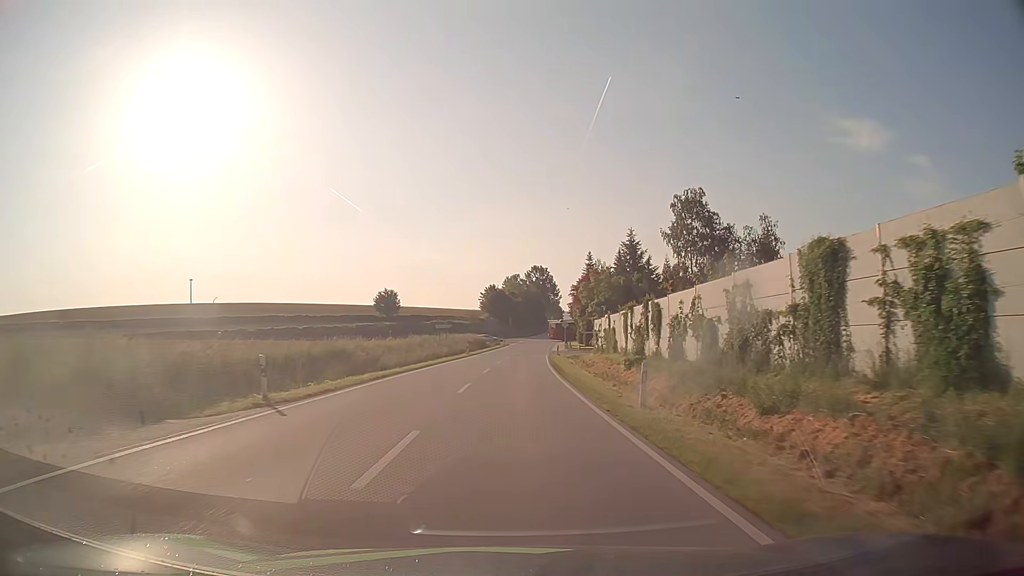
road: secondary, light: Day
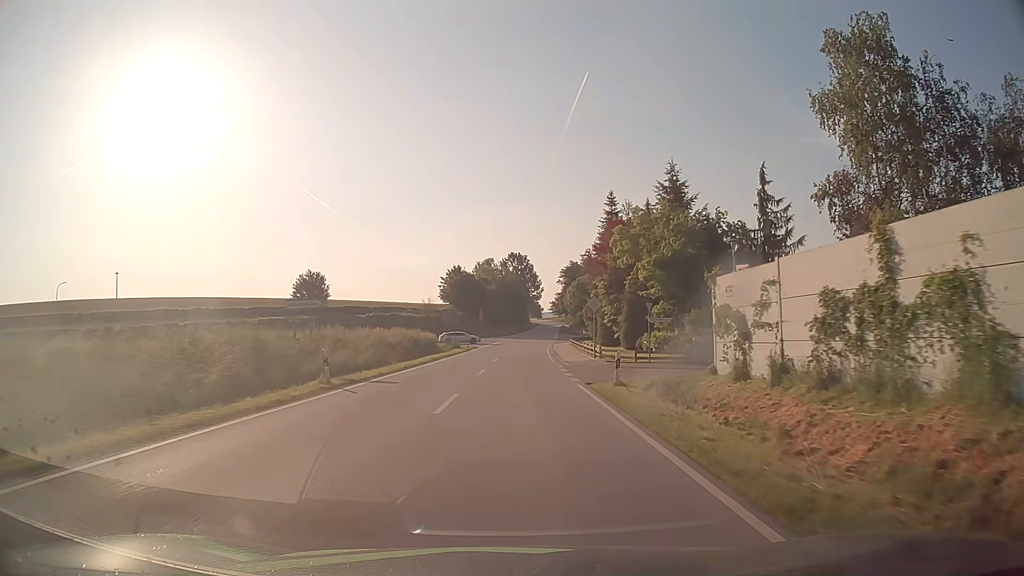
(+0.6, +41.8) m; +2°
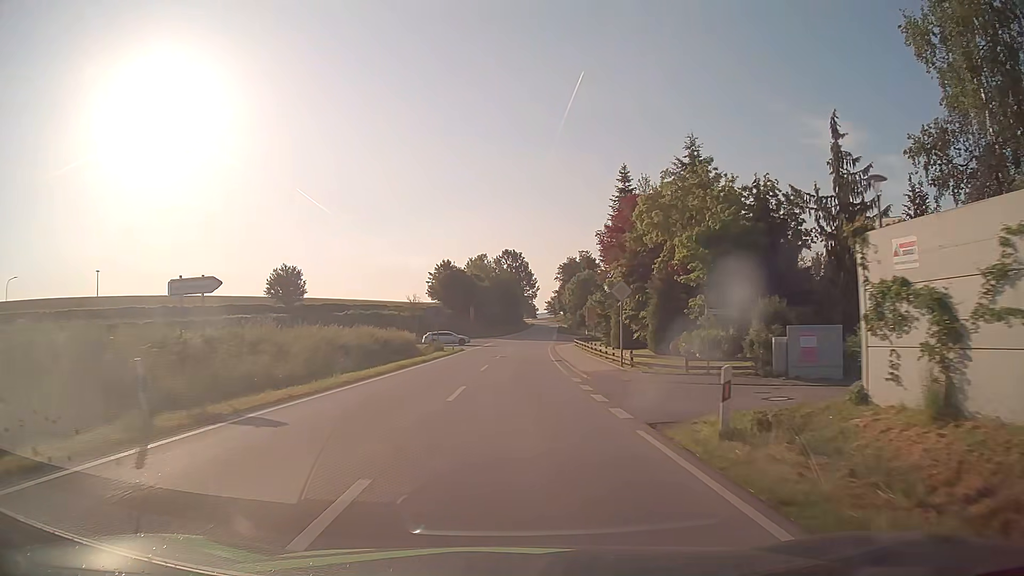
(0.0, +9.8) m; 0°
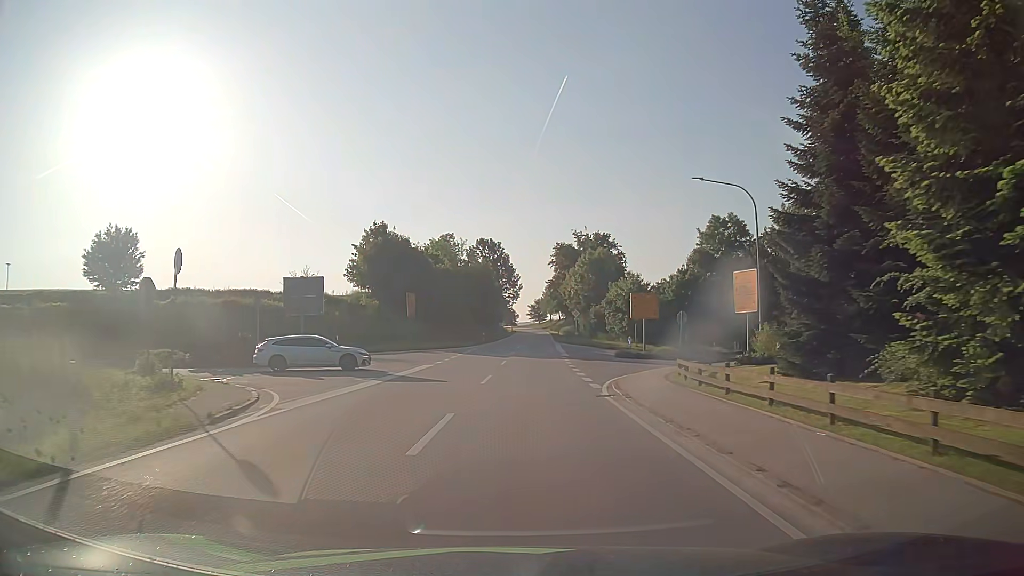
(+0.7, +41.9) m; +2°
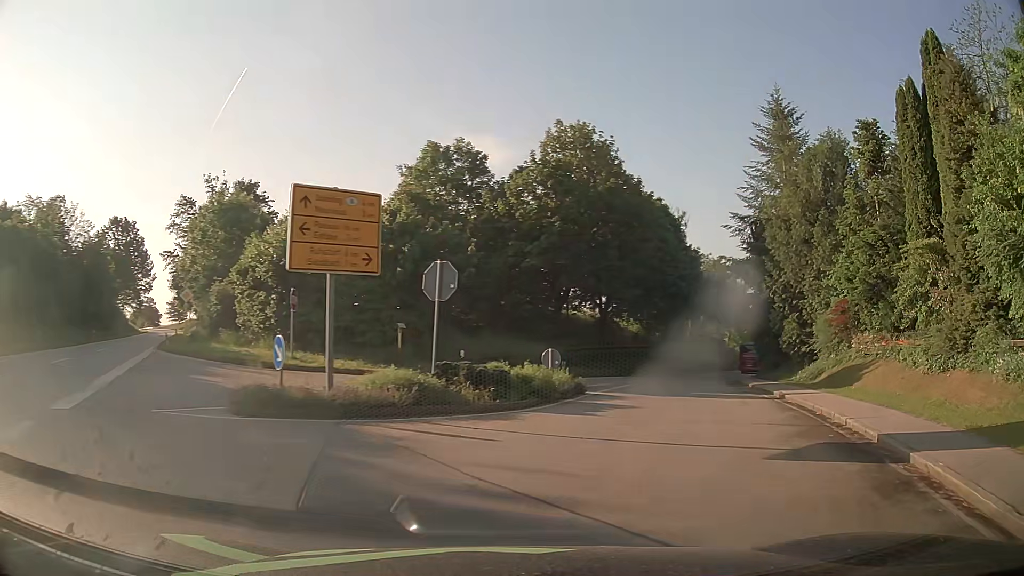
(+4.4, +30.4) m; +29°
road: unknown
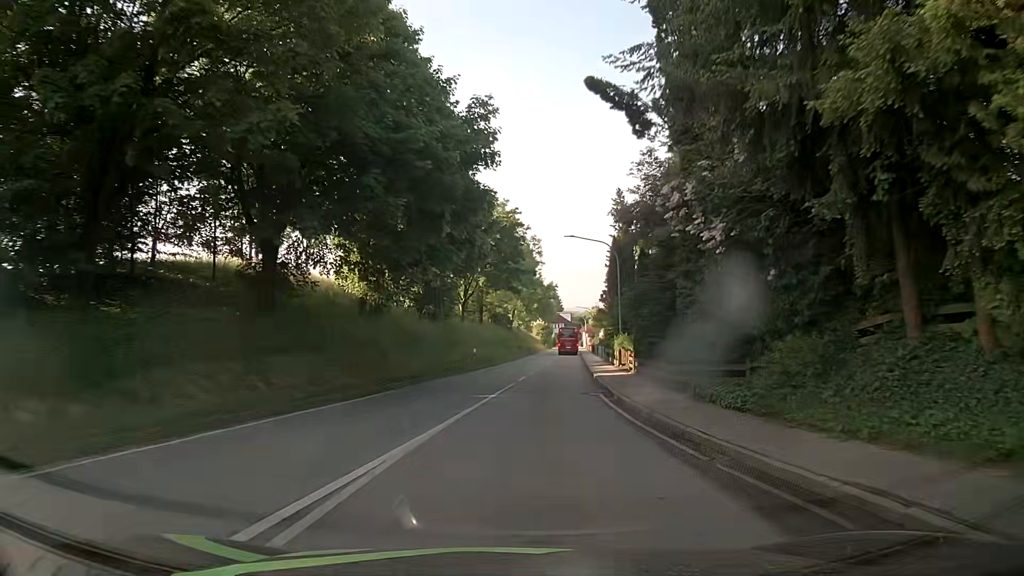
(+7.2, +29.5) m; +20°
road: tertiary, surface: asphalt
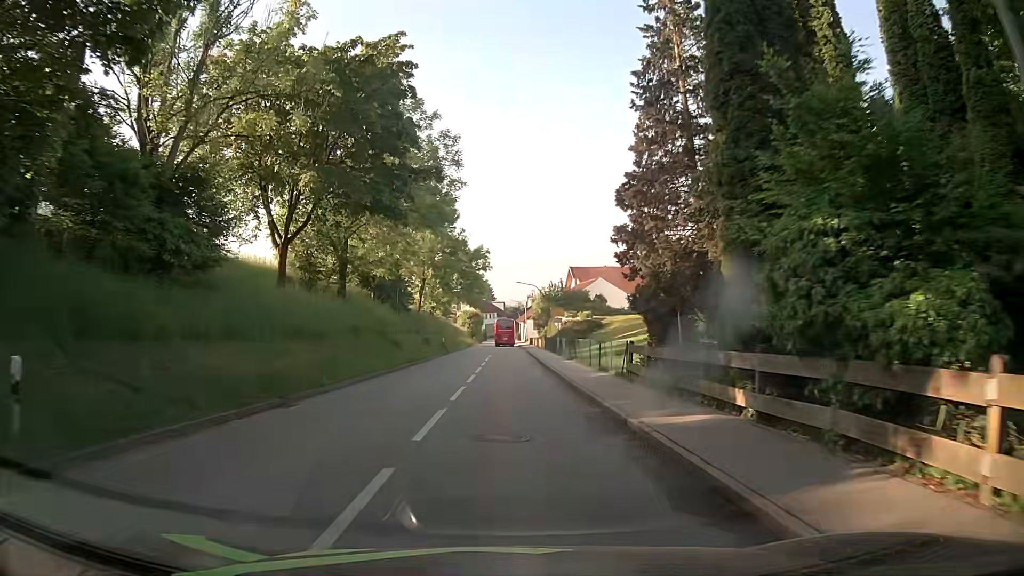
(+2.4, +35.1) m; +7°
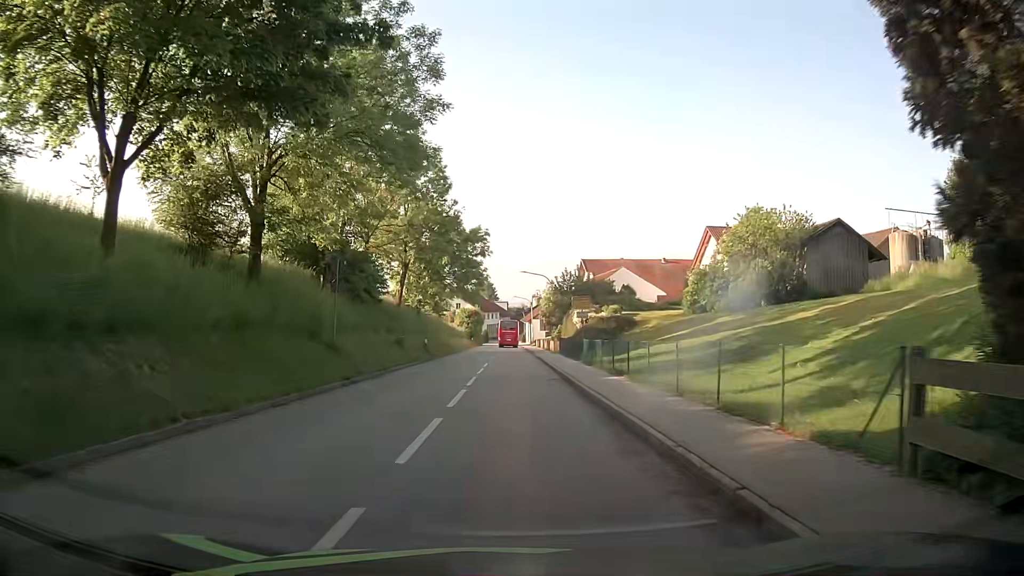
(-0.4, +13.8) m; -1°
